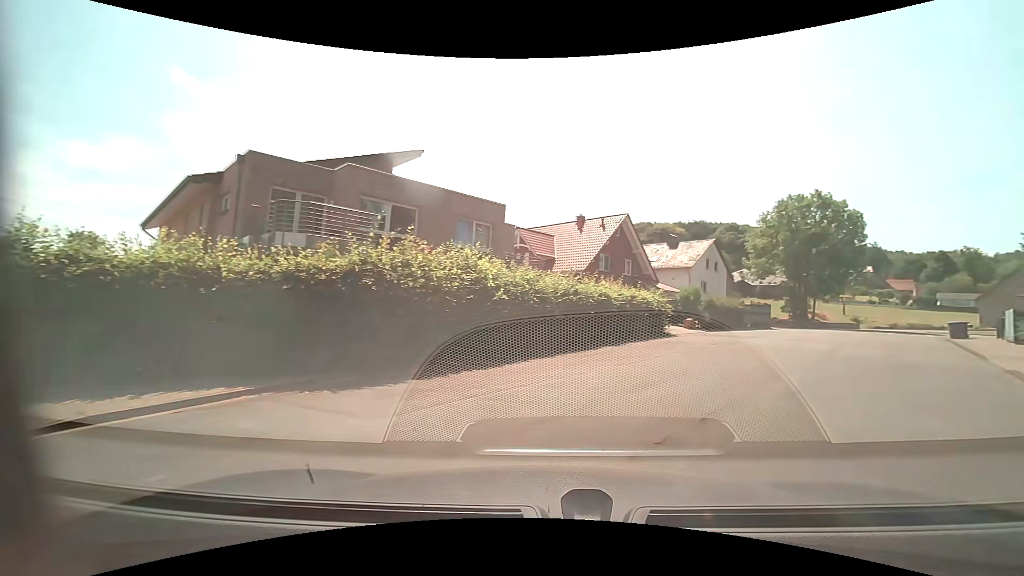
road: residential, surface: asphalt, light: Day
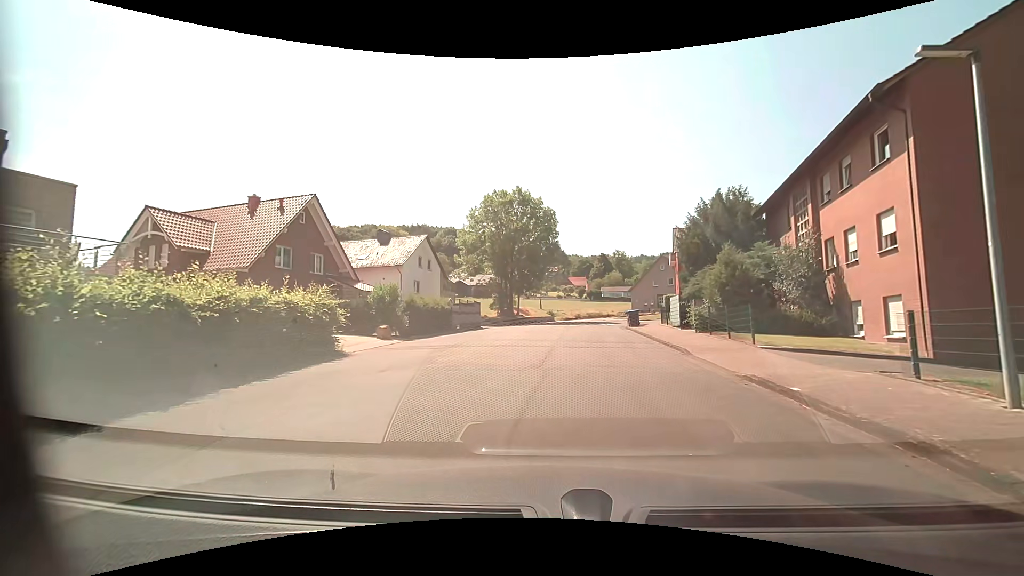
(+2.6, +7.7) m; +31°
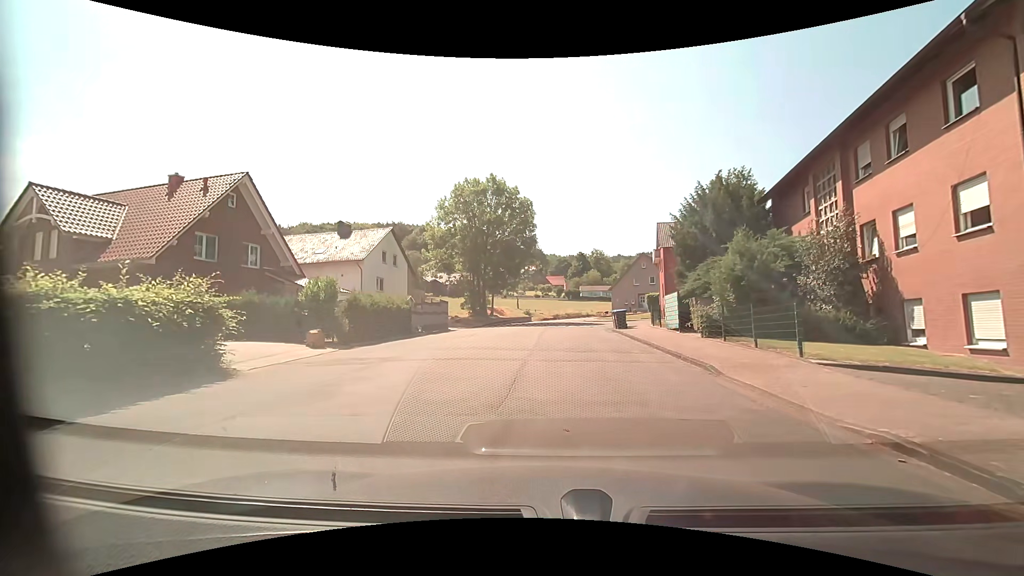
(0.0, +4.6) m; +2°
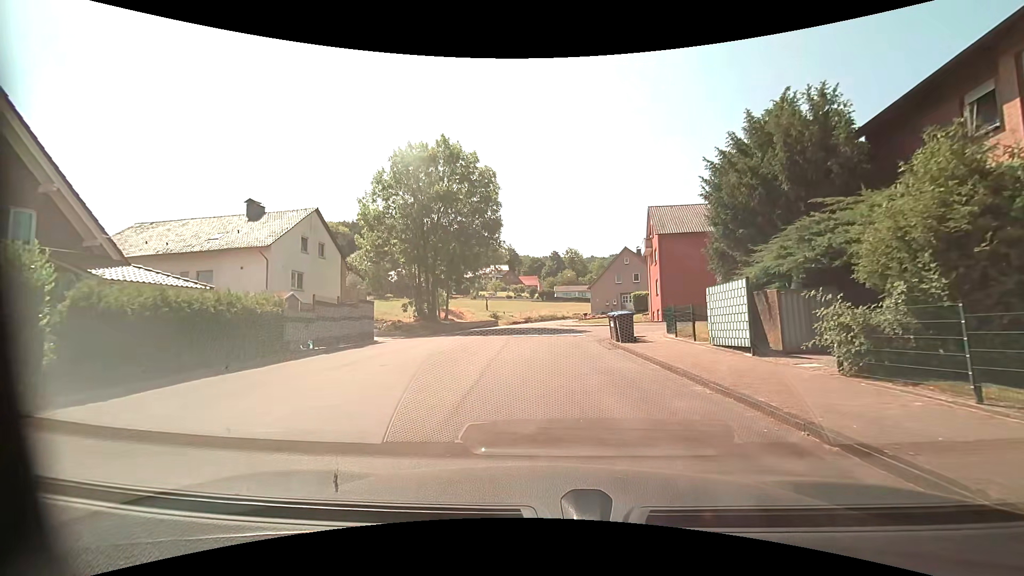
(+0.3, +10.8) m; +3°
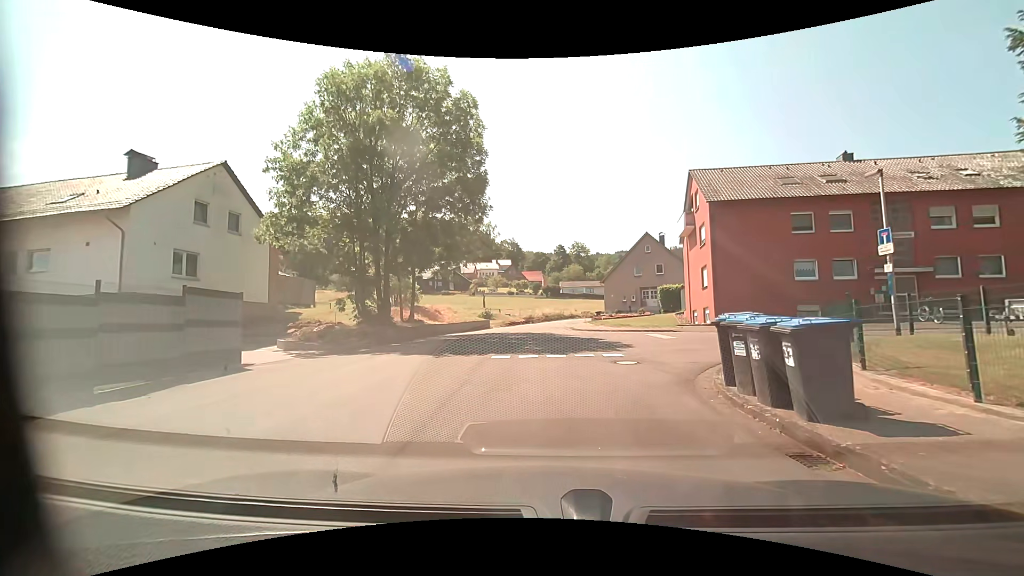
(-0.2, +12.0) m; -1°
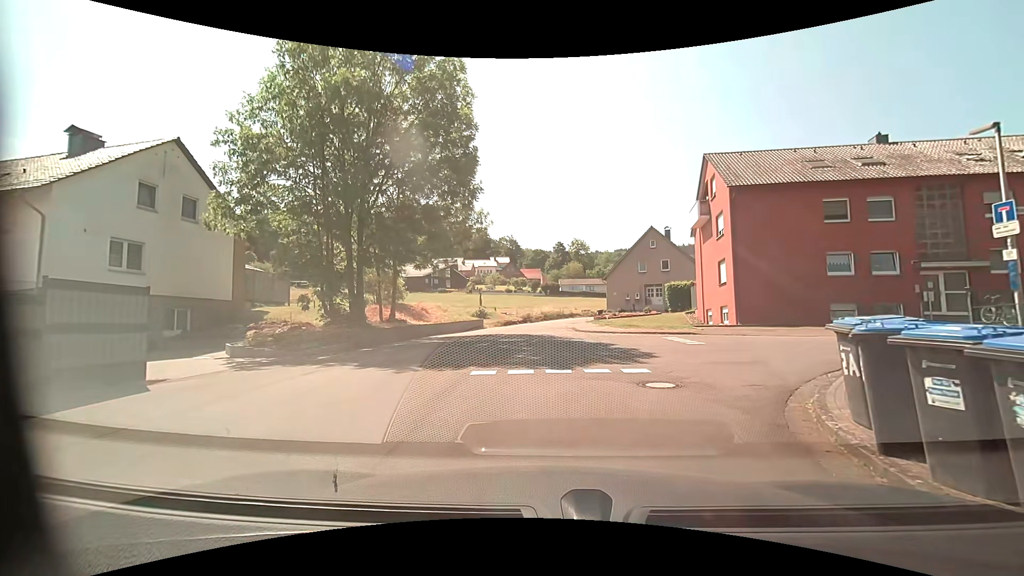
(0.0, +3.5) m; +1°
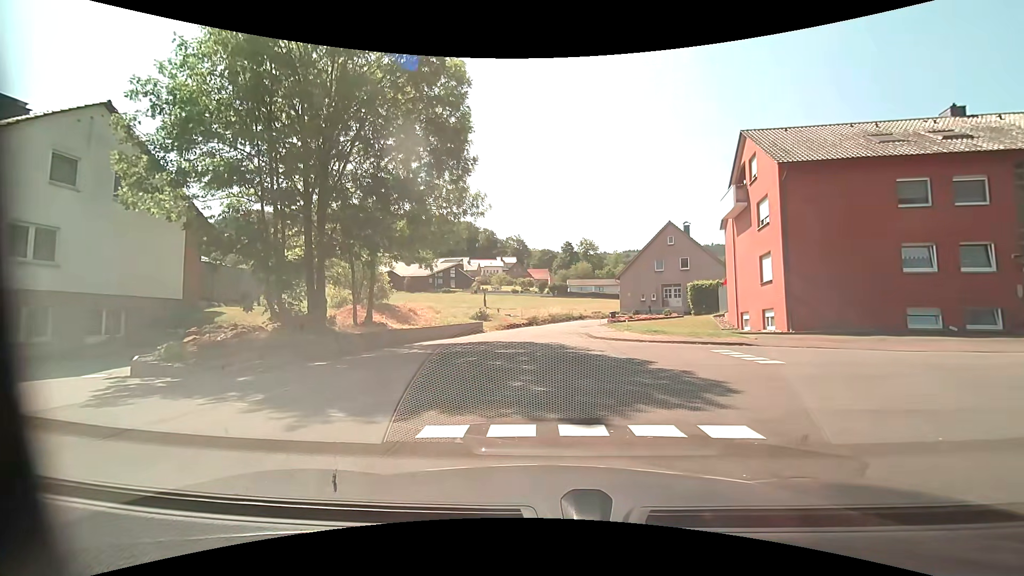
(-0.2, +4.5) m; -3°
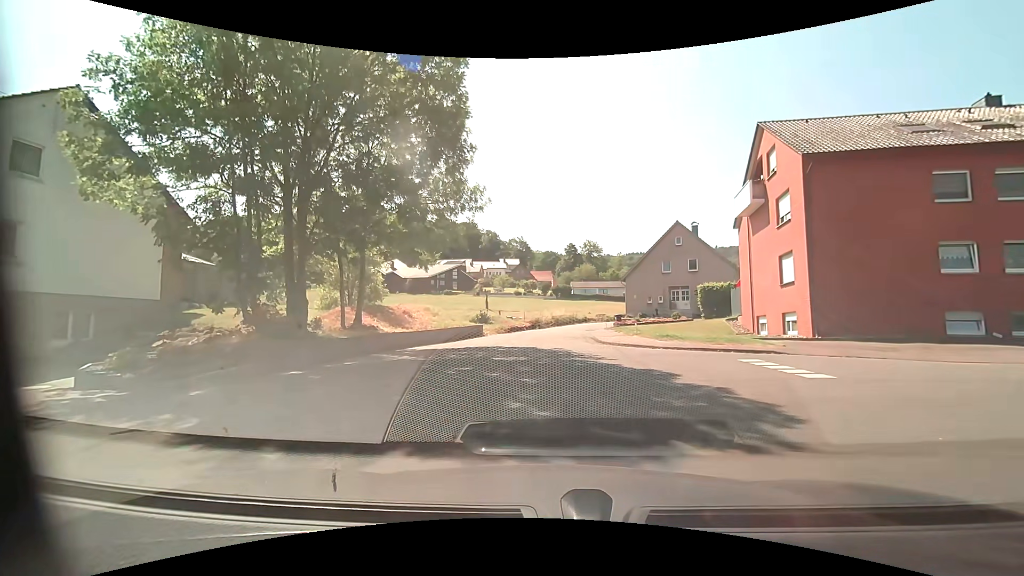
(0.0, +1.7) m; -1°
